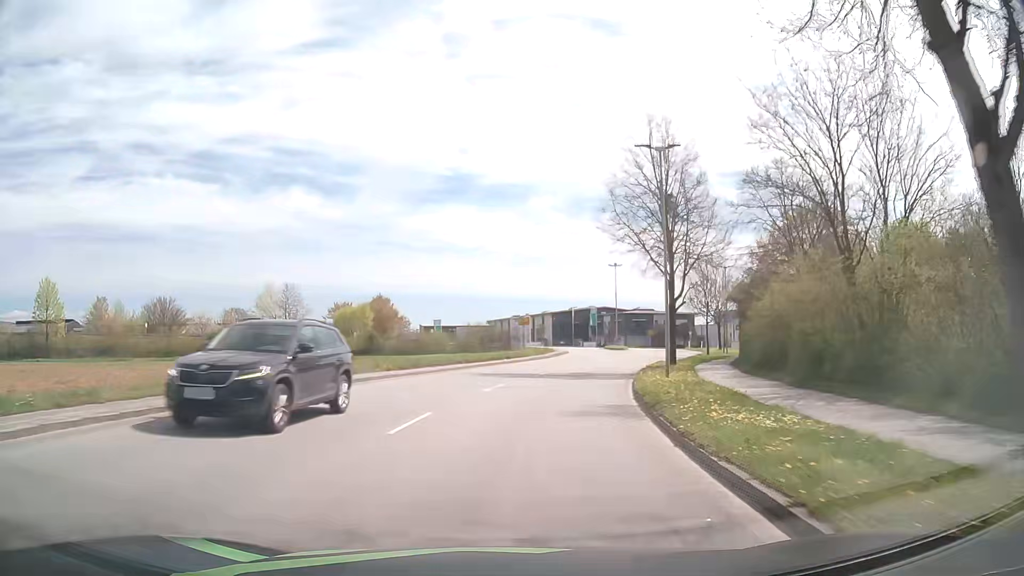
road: tertiary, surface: asphalt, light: Day
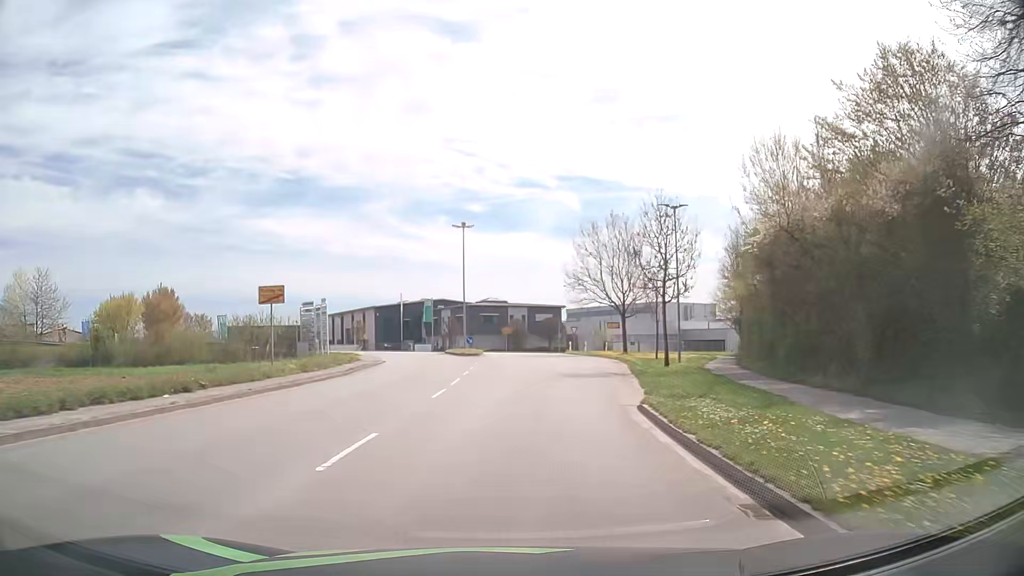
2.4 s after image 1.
(+3.3, +29.4) m; +14°
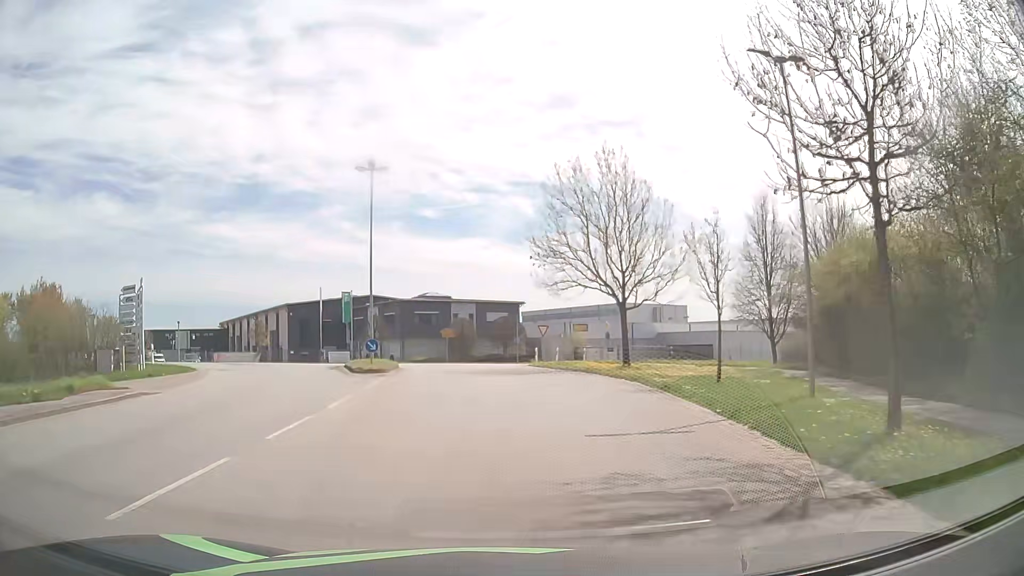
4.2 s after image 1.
(+1.1, +20.2) m; +4°
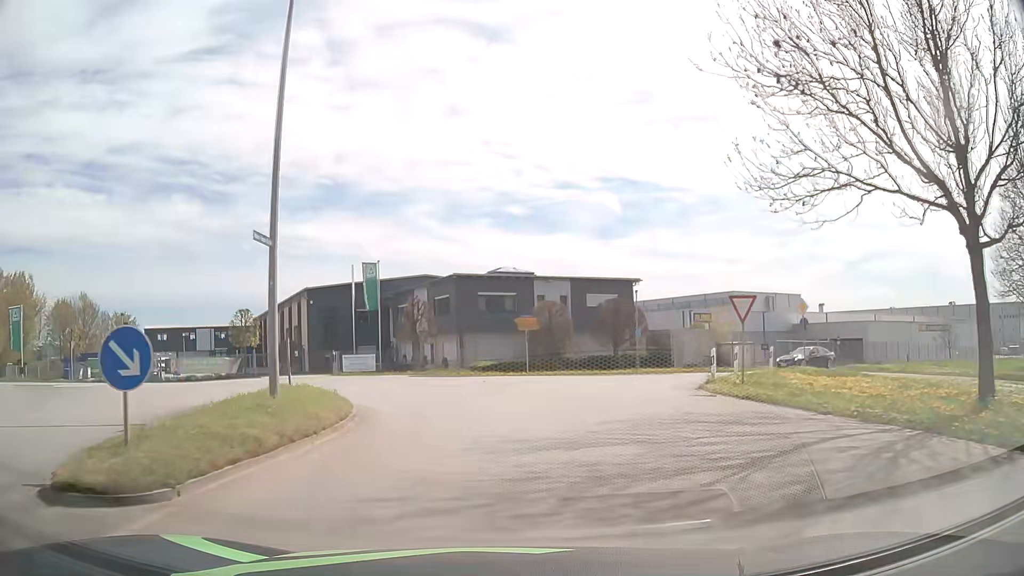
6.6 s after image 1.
(-1.2, +23.2) m; -7°
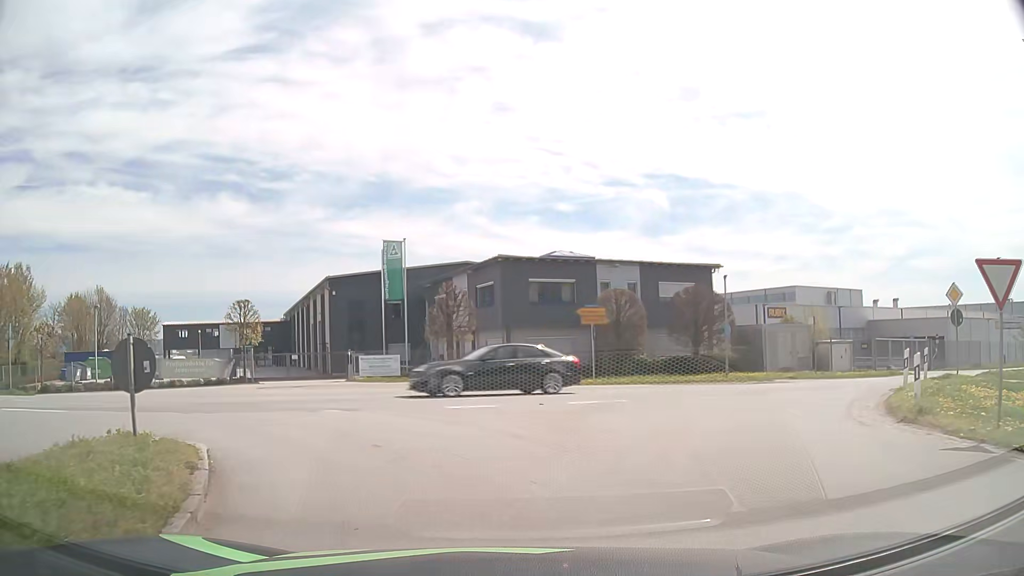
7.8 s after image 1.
(-0.2, +8.2) m; -4°
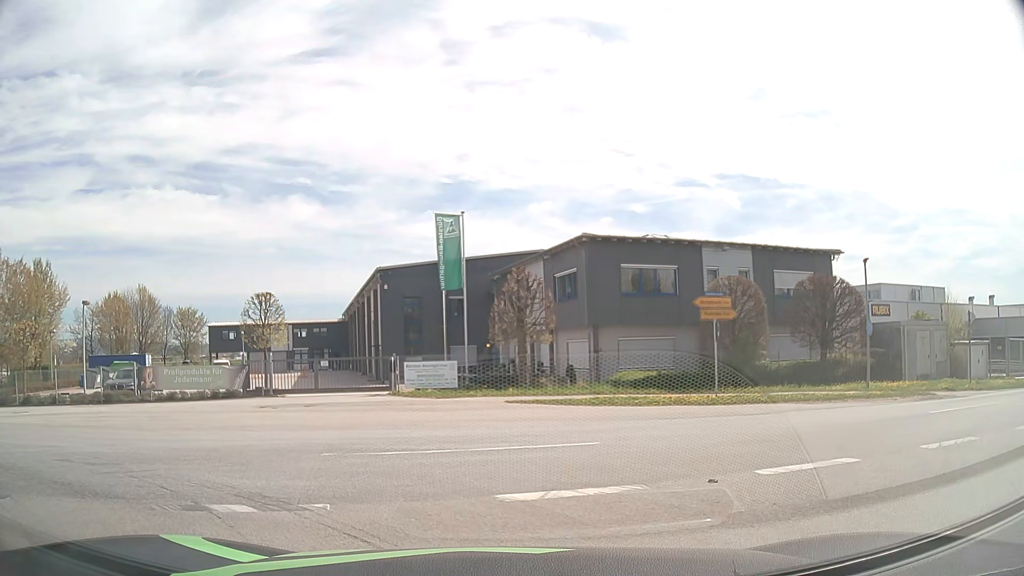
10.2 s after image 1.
(-0.3, +7.1) m; -7°
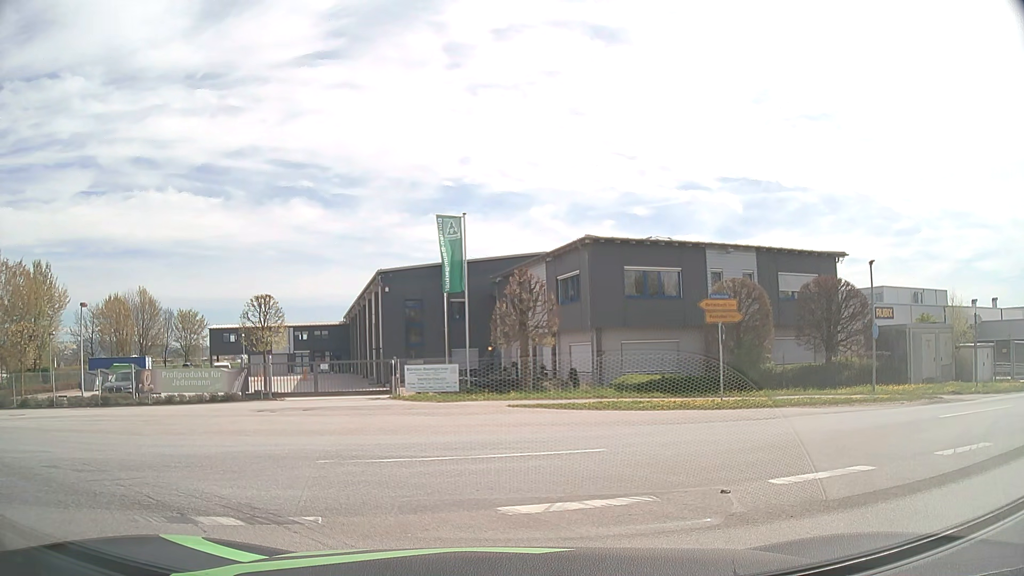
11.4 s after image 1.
(0.0, +0.4) m; 0°
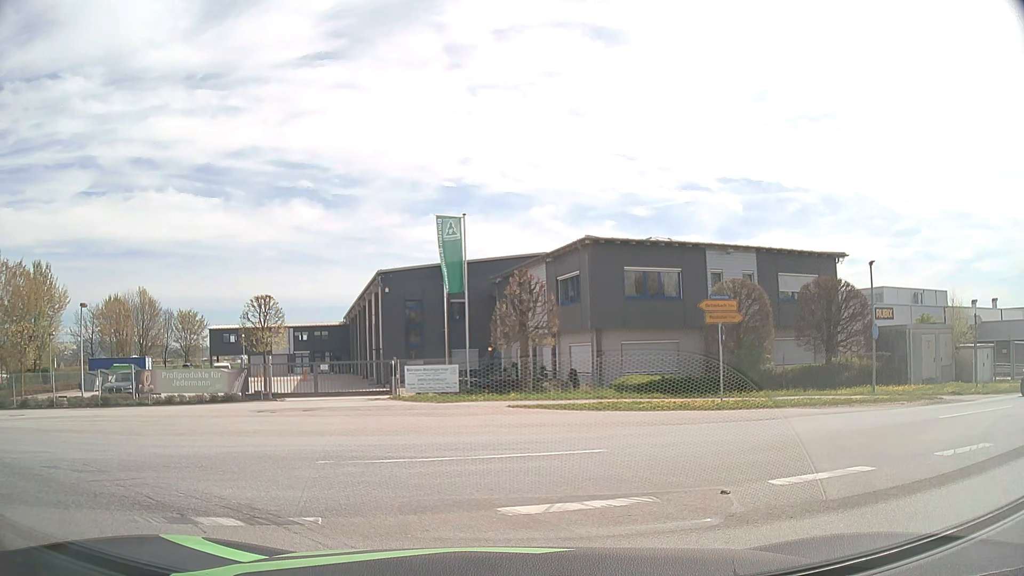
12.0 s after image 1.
(0.0, 0.0) m; 0°
(+5, +8) (+13, +13) (+23, +16) (+32, +19) (+42, +22) (+52, +25) (+61, +28) (+71, +30) (+80, +33) (+90, +36) m
